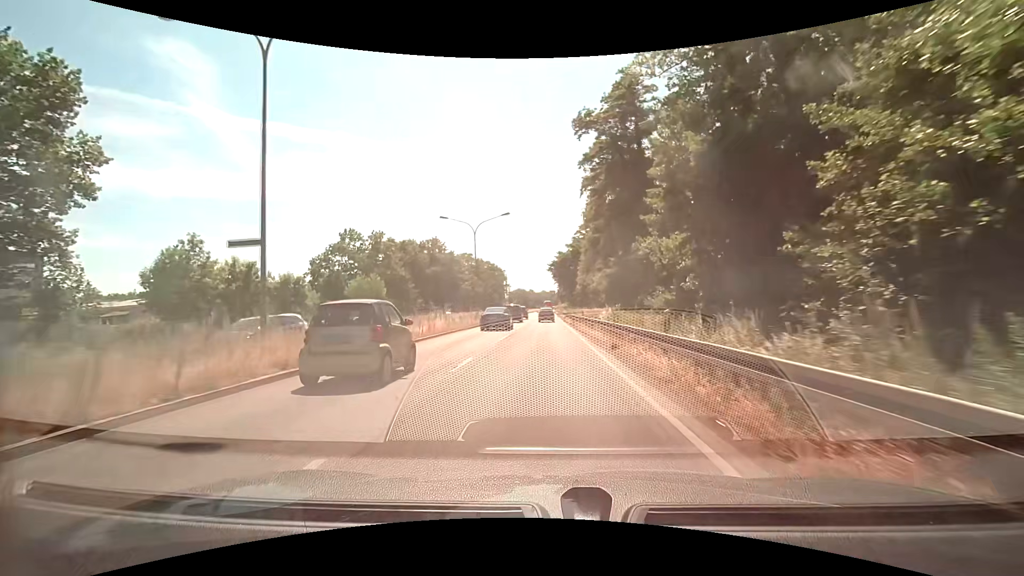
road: primary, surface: asphalt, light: Day
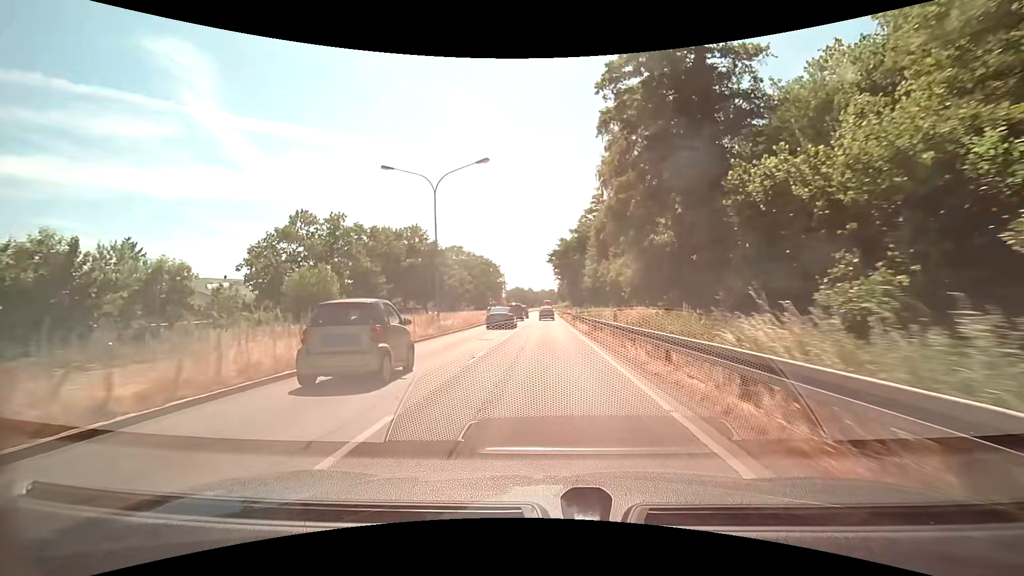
(0.0, +16.4) m; 0°
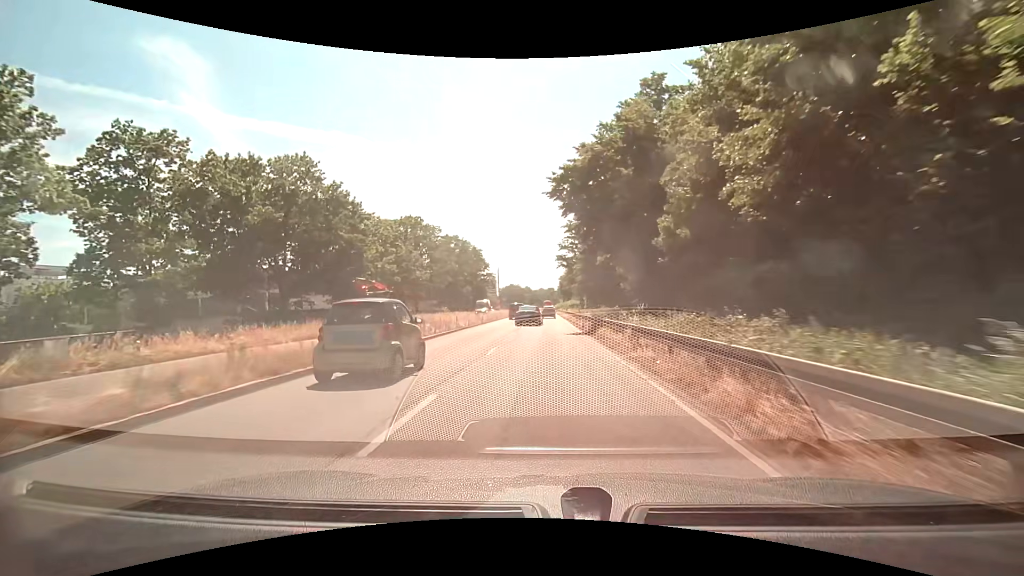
(+0.4, +43.8) m; +1°
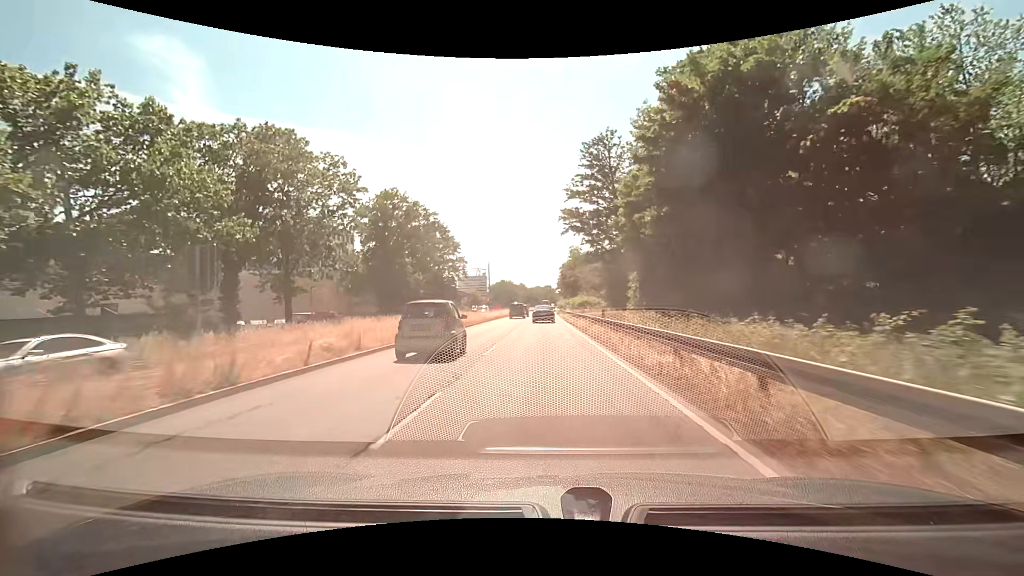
(+0.1, +44.9) m; 0°
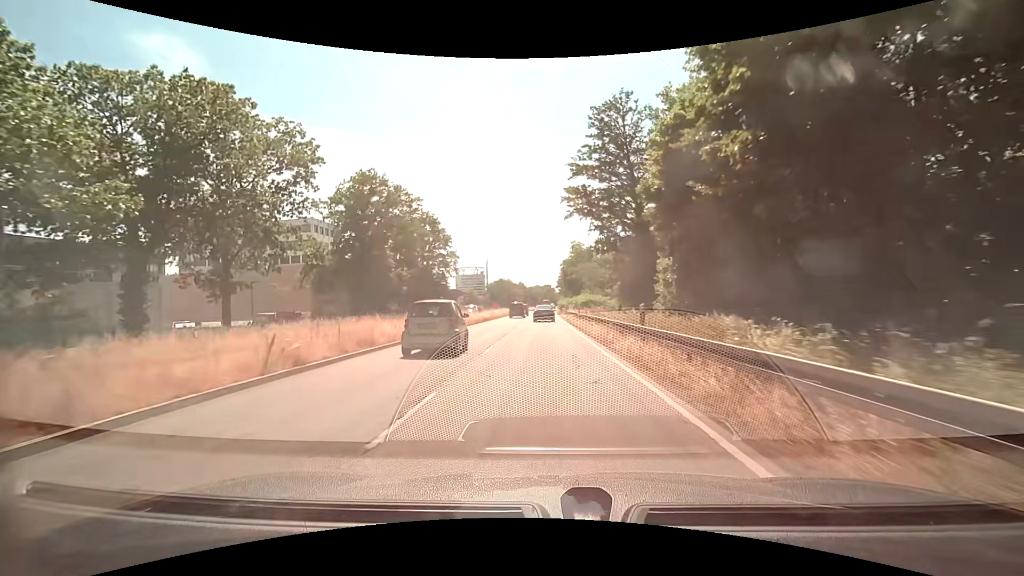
(+0.1, +9.1) m; 0°
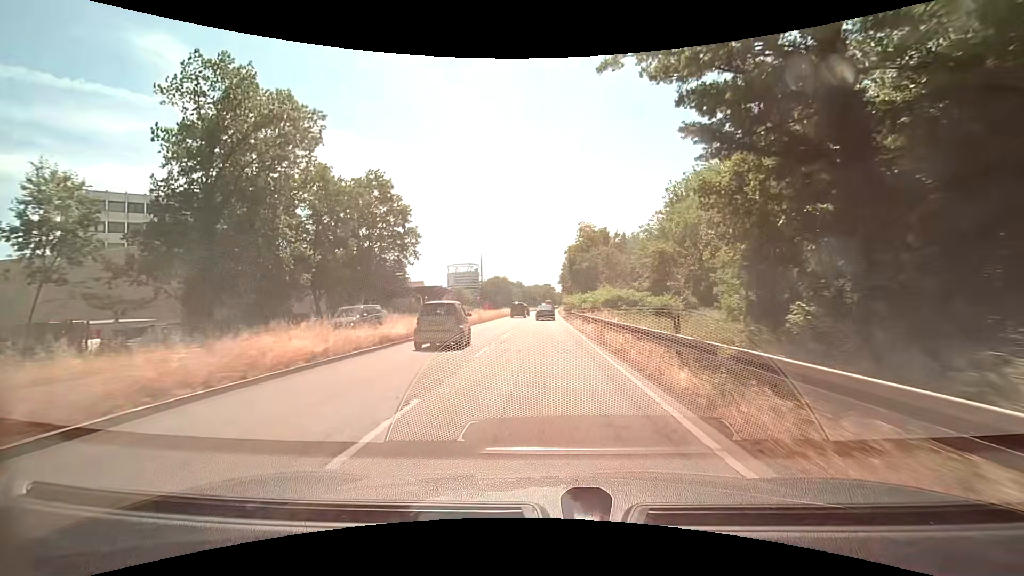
(+0.1, +27.7) m; 0°
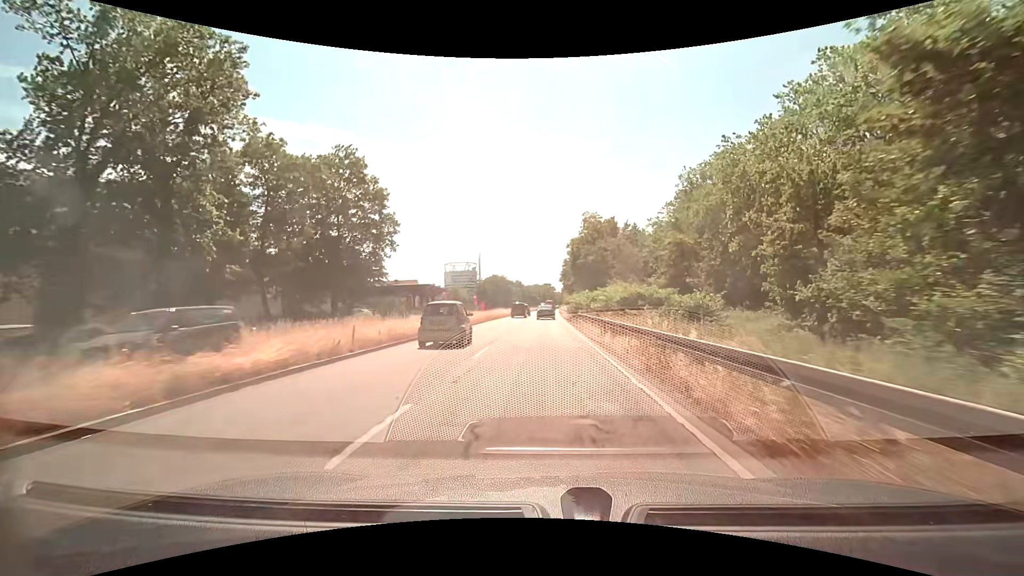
(0.0, +9.3) m; 0°
